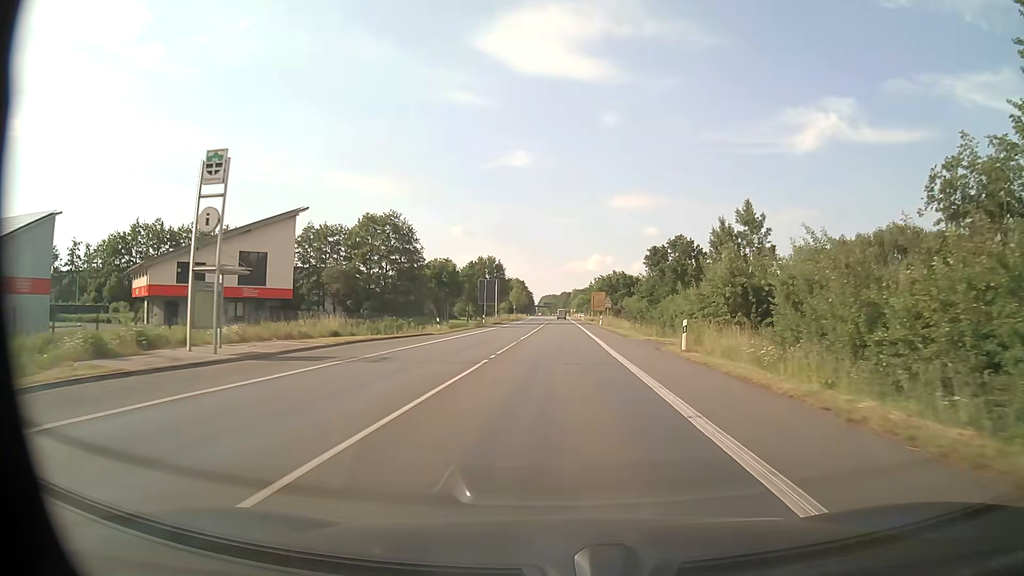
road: primary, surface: asphalt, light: Day
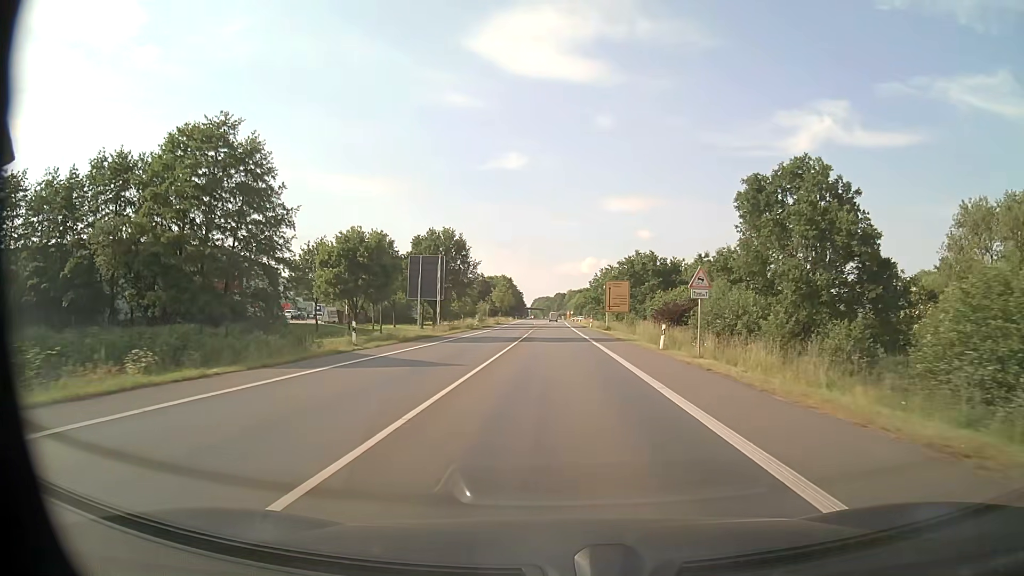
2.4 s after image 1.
(+0.2, +45.9) m; +1°
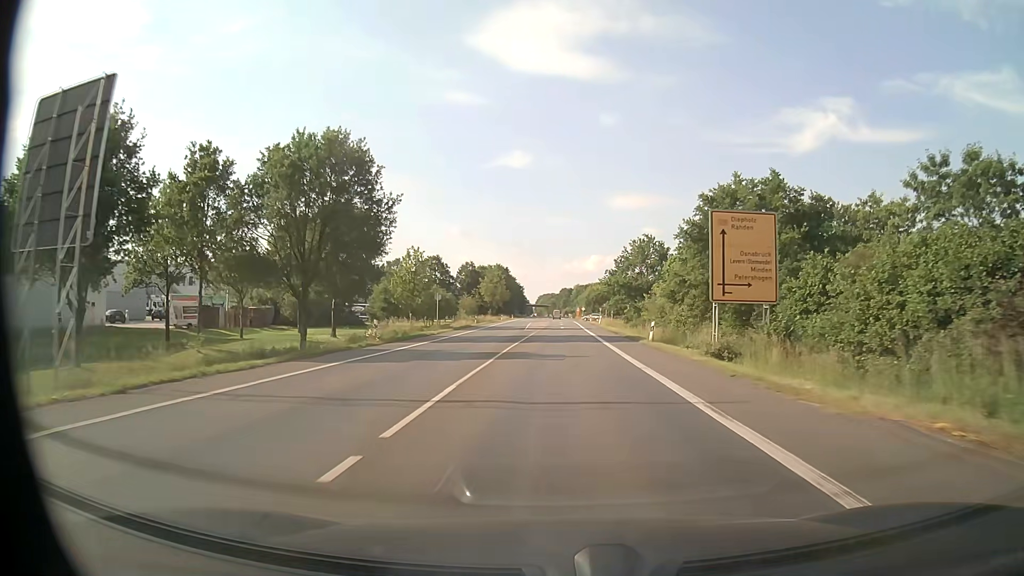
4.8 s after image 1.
(-0.4, +45.9) m; -1°
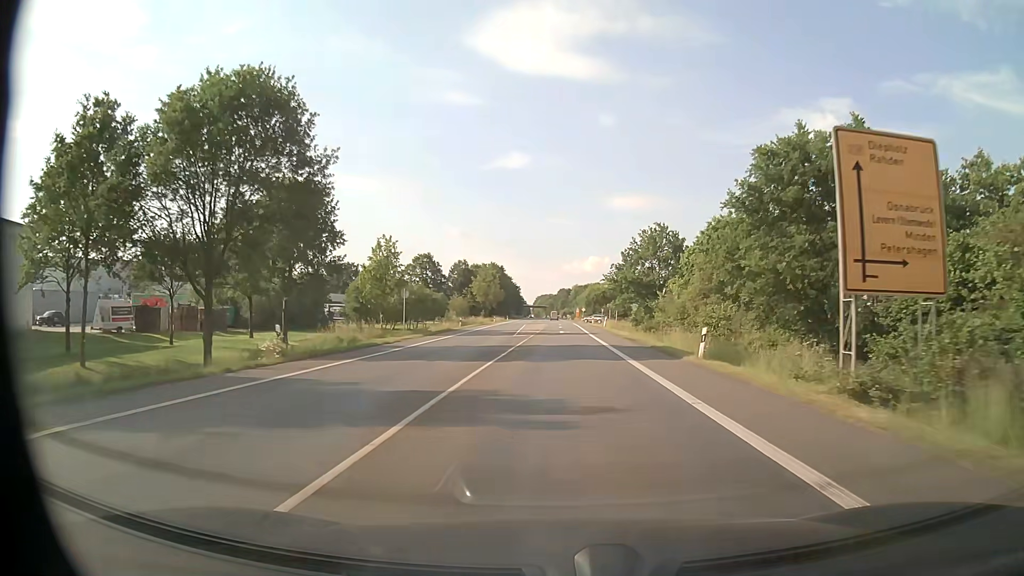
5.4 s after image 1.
(0.0, +11.5) m; 0°
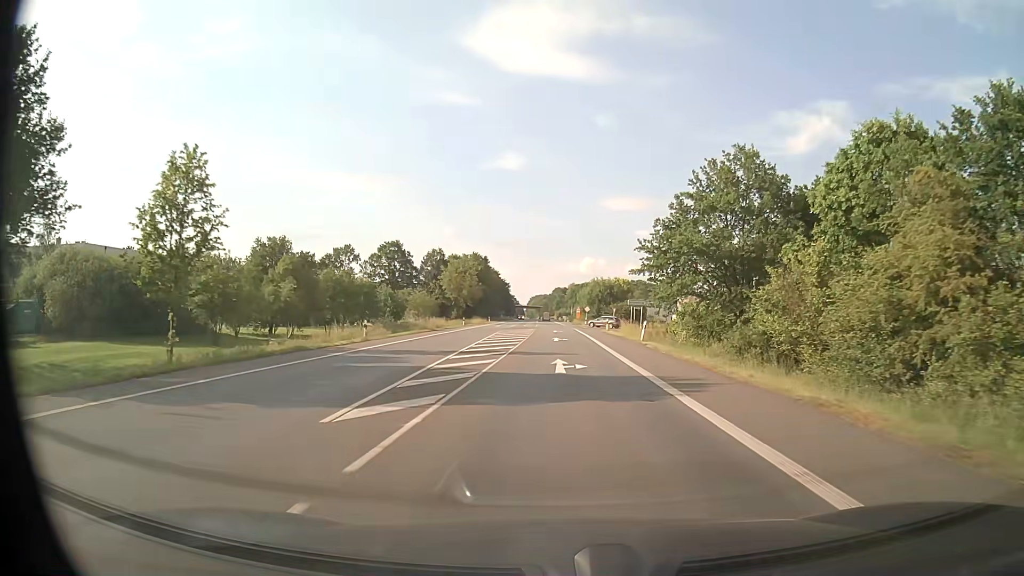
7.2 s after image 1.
(+0.2, +34.4) m; +1°
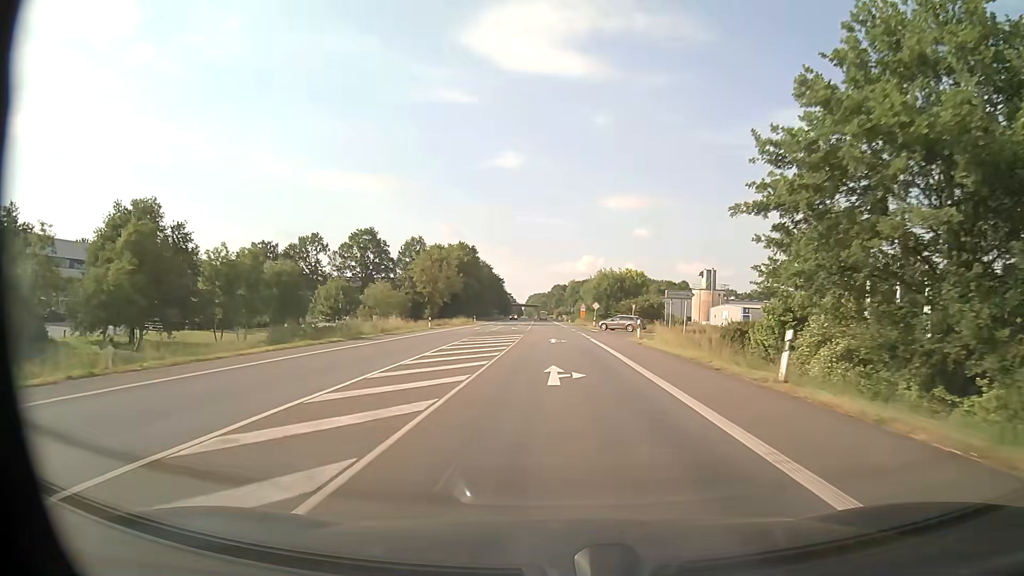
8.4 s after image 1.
(0.0, +22.9) m; 0°
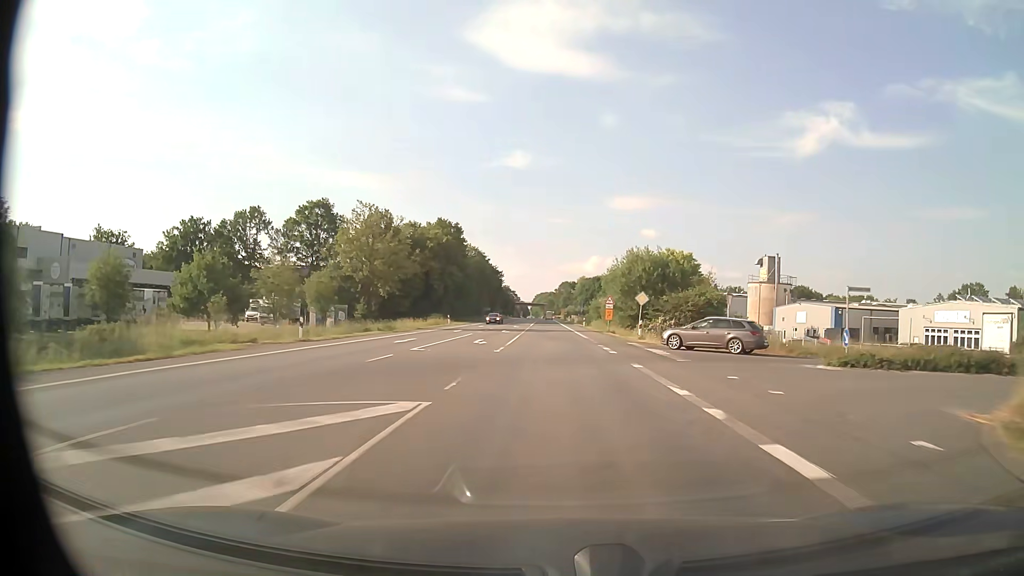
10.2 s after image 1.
(-0.4, +34.4) m; -1°
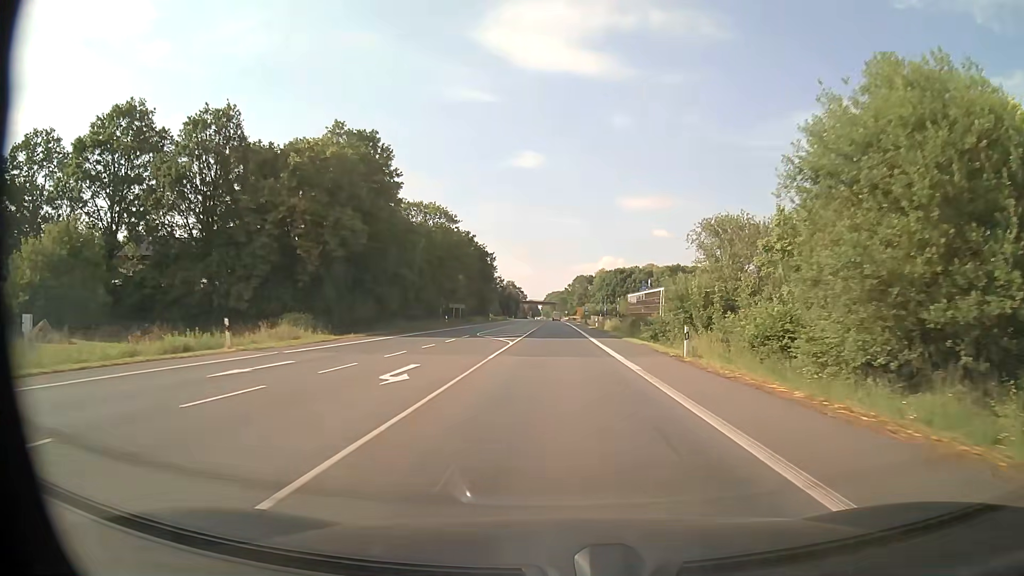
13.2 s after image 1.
(-0.6, +57.3) m; -1°
(0, +10) (0, +20) (0, +30) (0, +40) (0, +50) (0, +60) (0, +70) (0, +80) (0, +90) (0, +100) m
